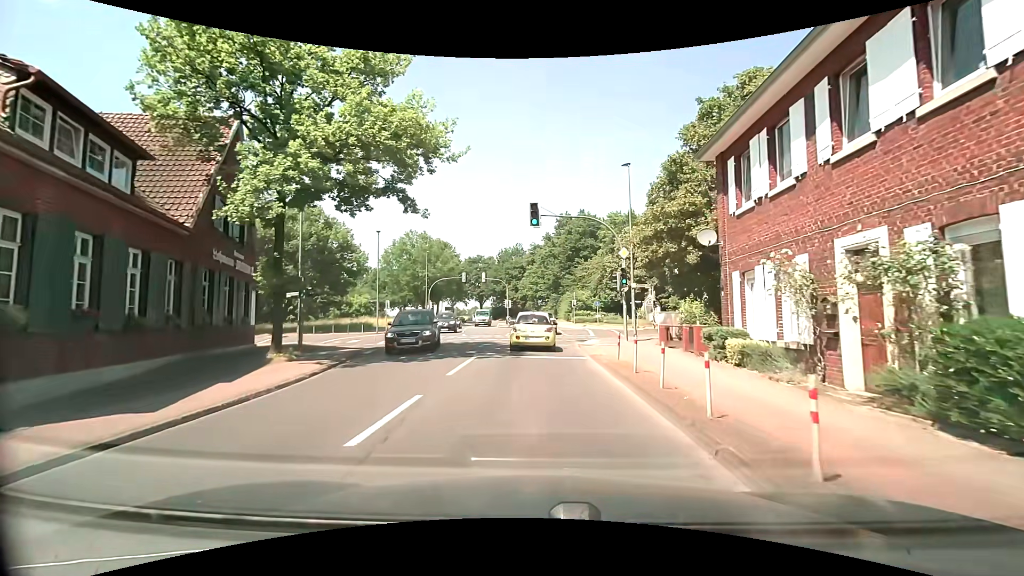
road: tertiary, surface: asphalt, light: Day
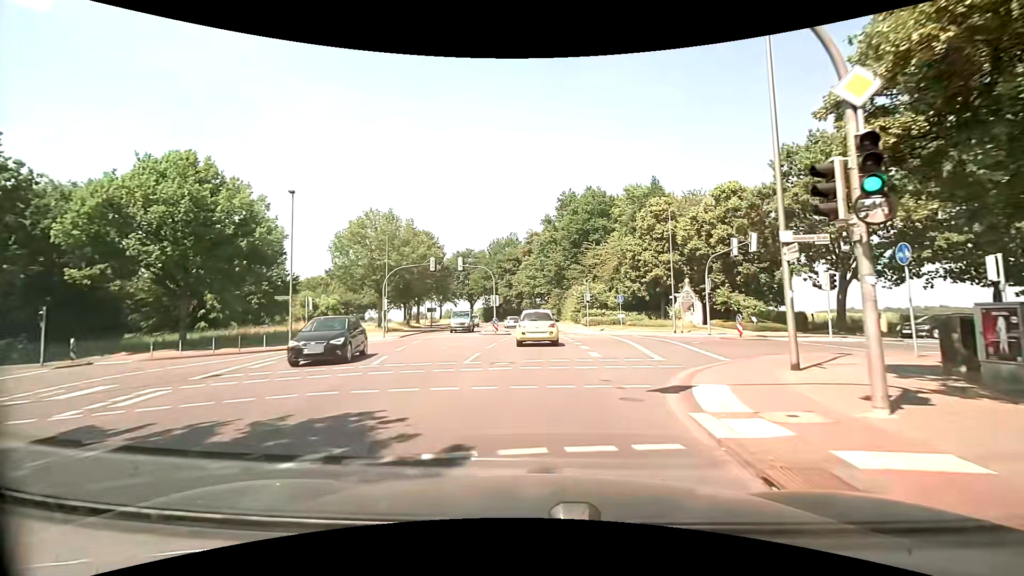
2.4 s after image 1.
(0.0, +17.9) m; 0°
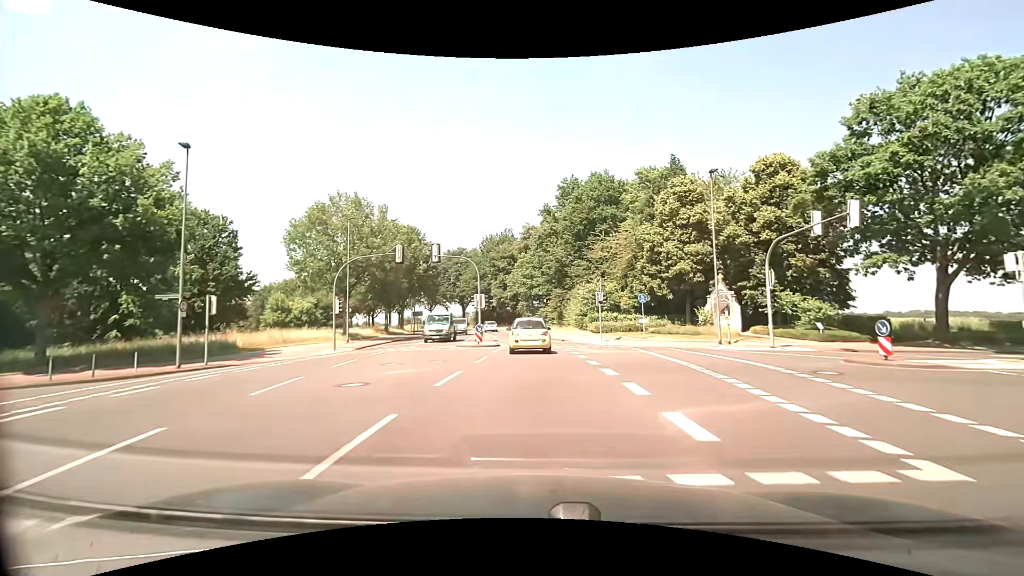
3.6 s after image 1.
(+0.1, +10.2) m; +1°
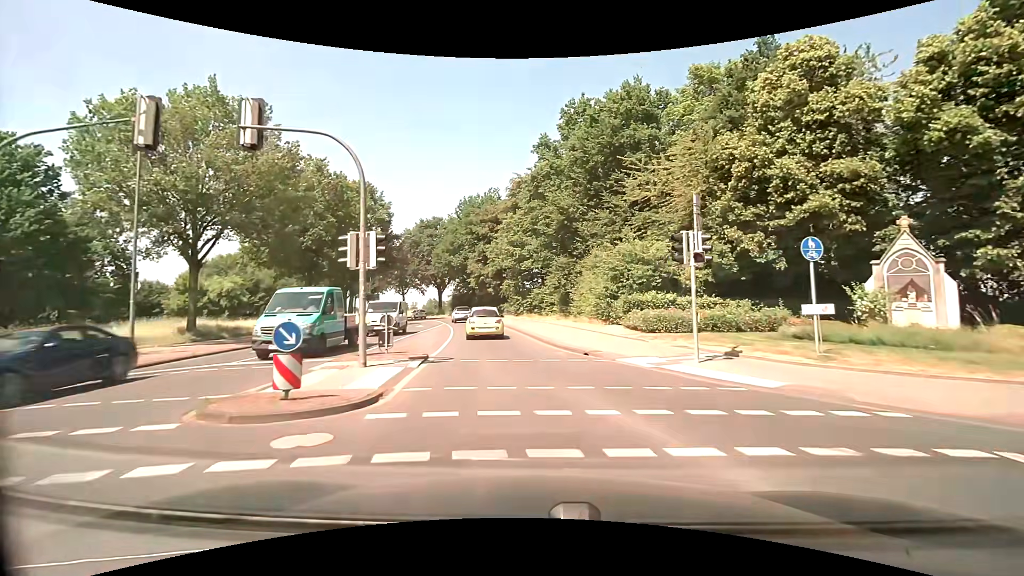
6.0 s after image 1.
(0.0, +21.7) m; 0°
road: secondary
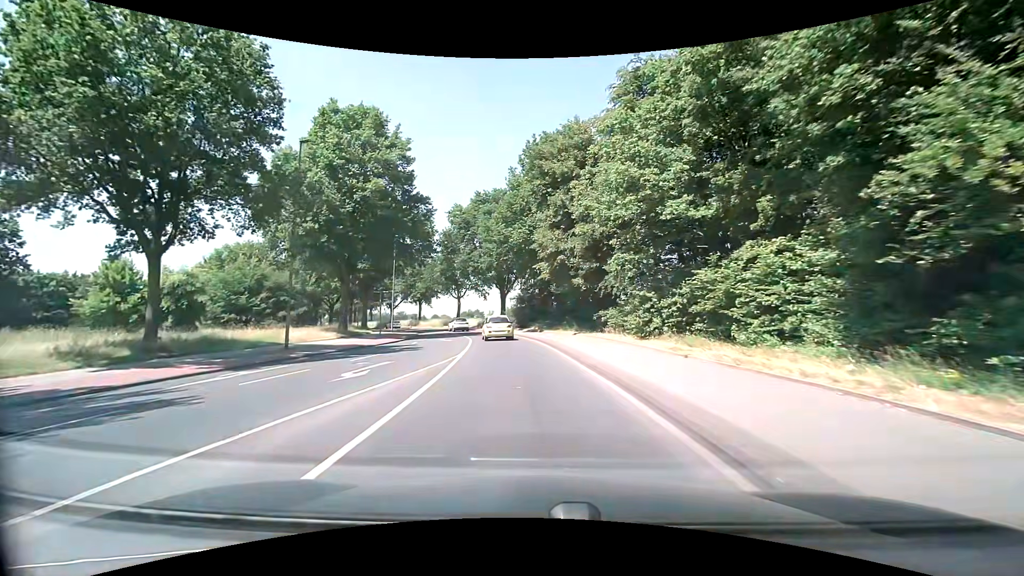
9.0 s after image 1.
(-2.6, +29.4) m; -10°
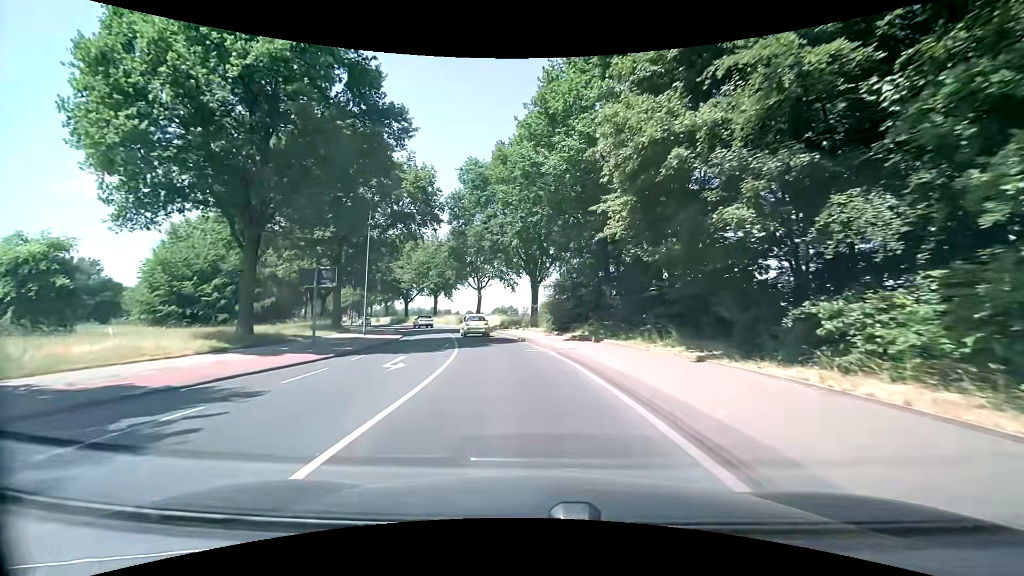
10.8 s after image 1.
(-0.6, +18.8) m; -4°
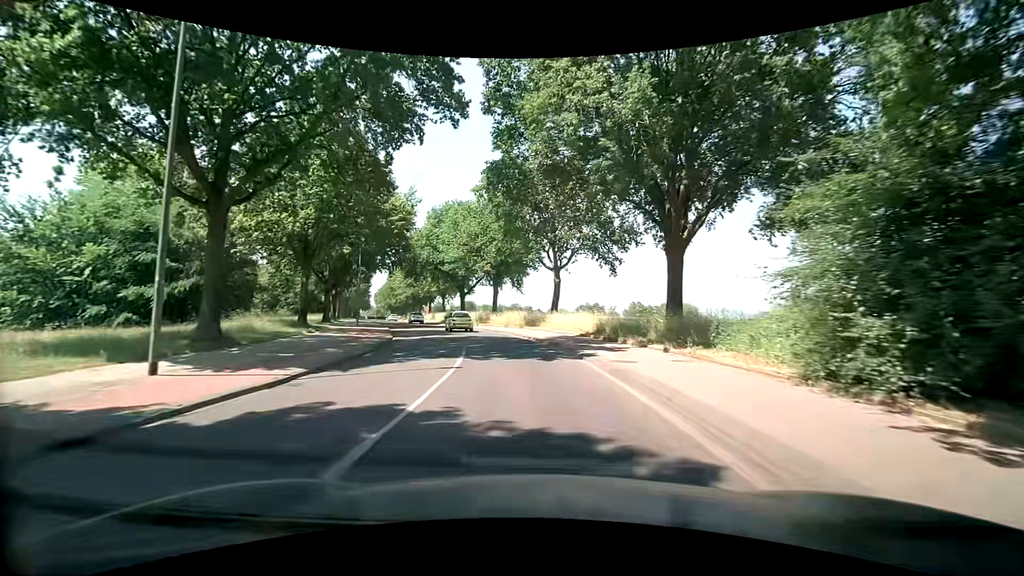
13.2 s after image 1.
(-2.2, +26.1) m; -10°
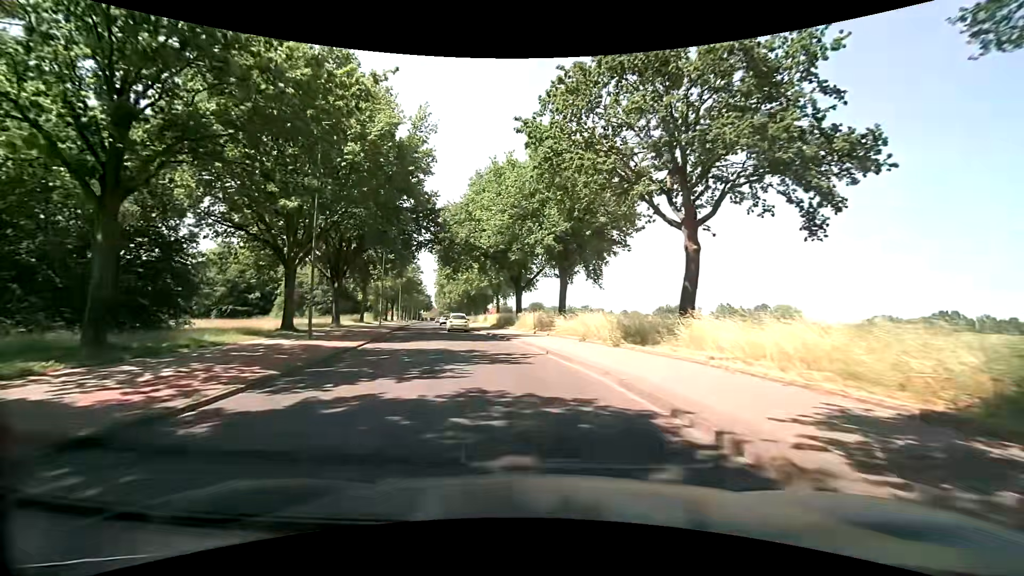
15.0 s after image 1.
(-1.2, +20.5) m; -8°
(0, +10) (-2, +20) (-3, +30) (-5, +40) (-7, +49) (-9, +59) (-12, +69) (-14, +79) (-16, +88) (-18, +98) m
